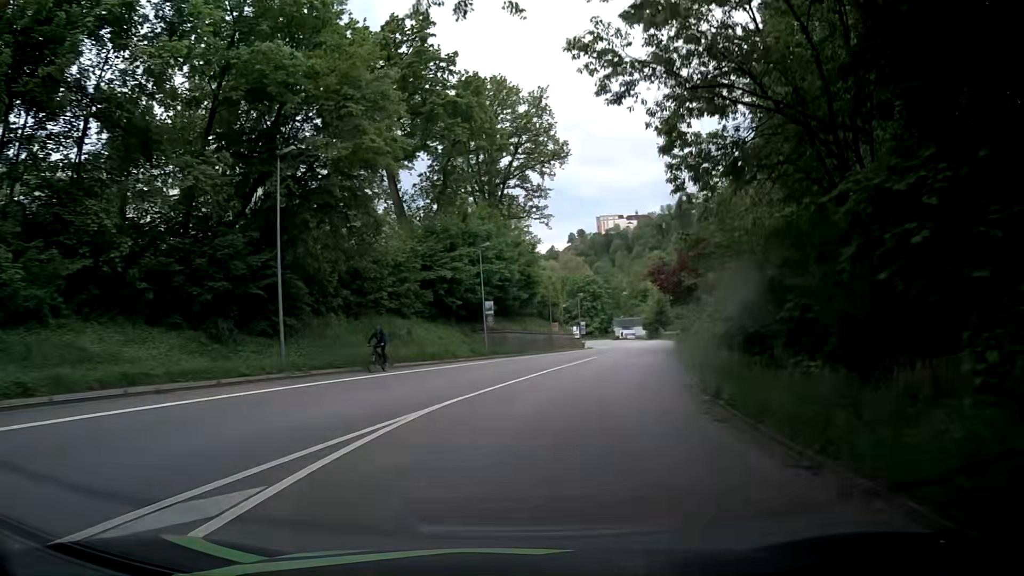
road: primary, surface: asphalt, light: Day
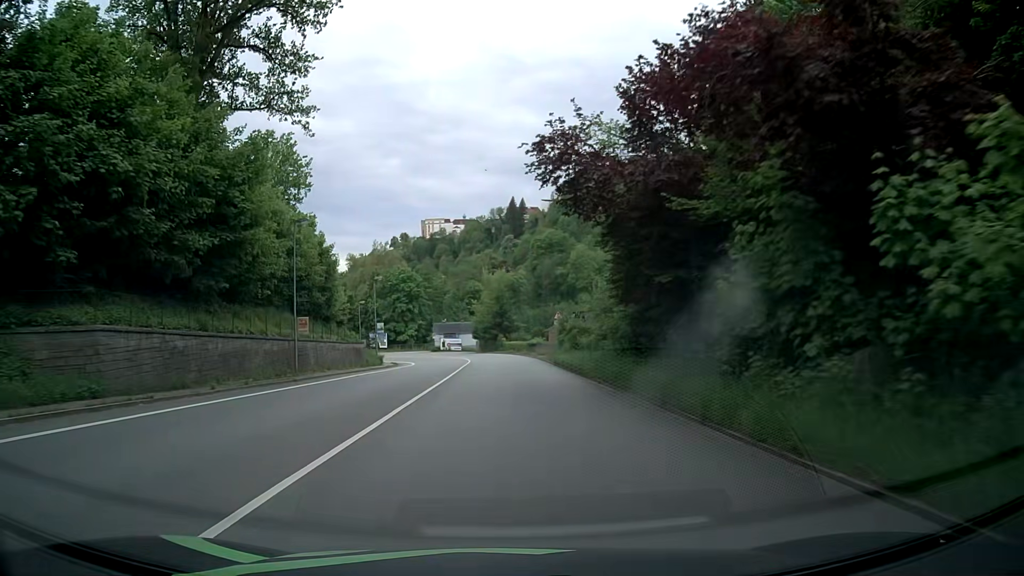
(+6.0, +38.3) m; +15°
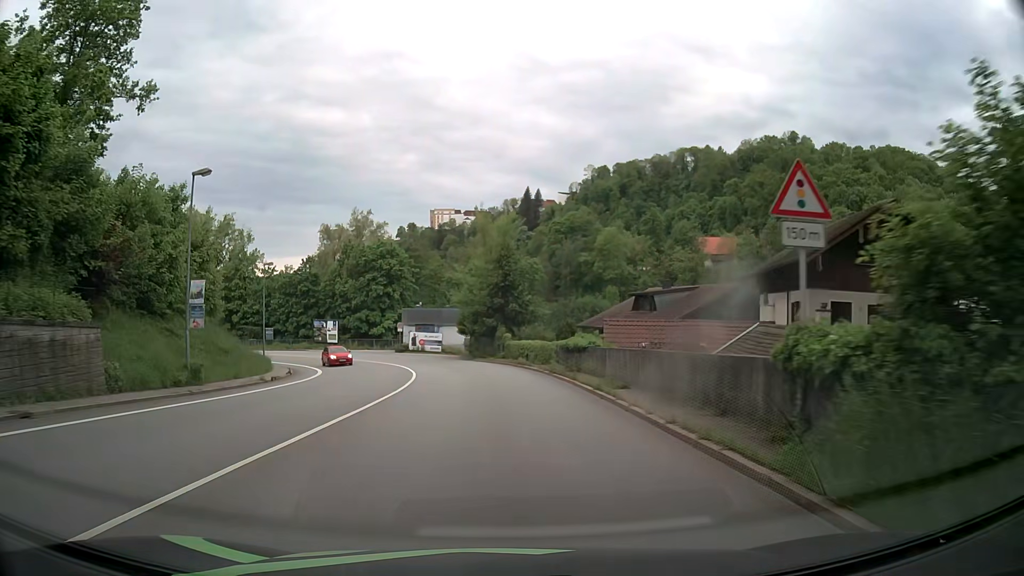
(+0.3, +39.0) m; 0°
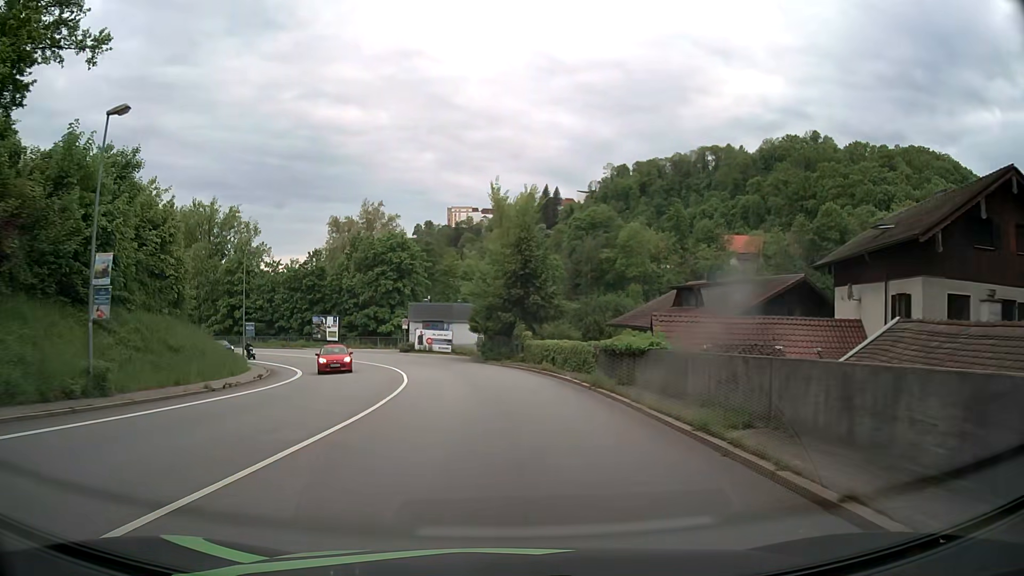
(-0.1, +7.8) m; -2°
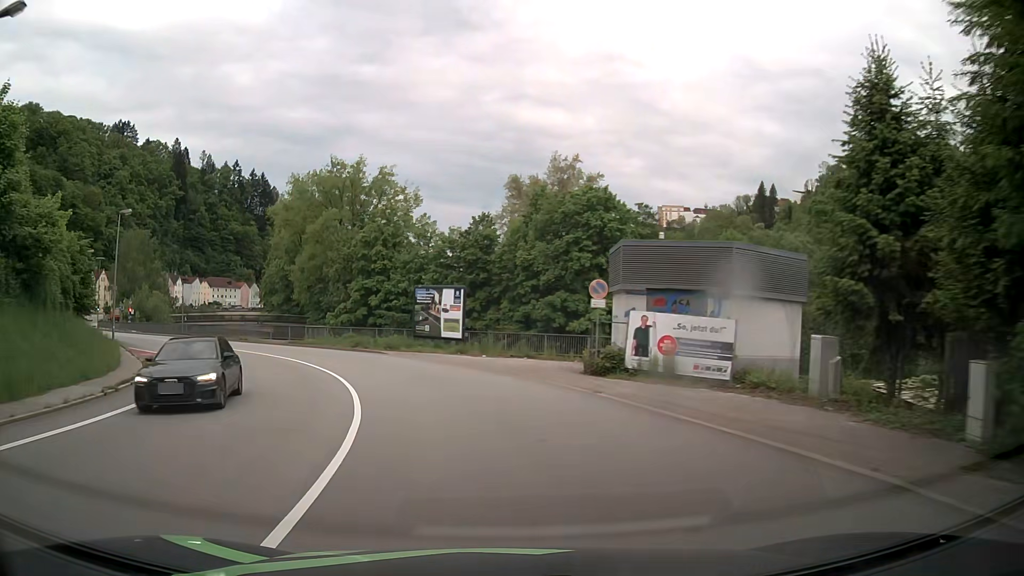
(-4.7, +38.4) m; -17°
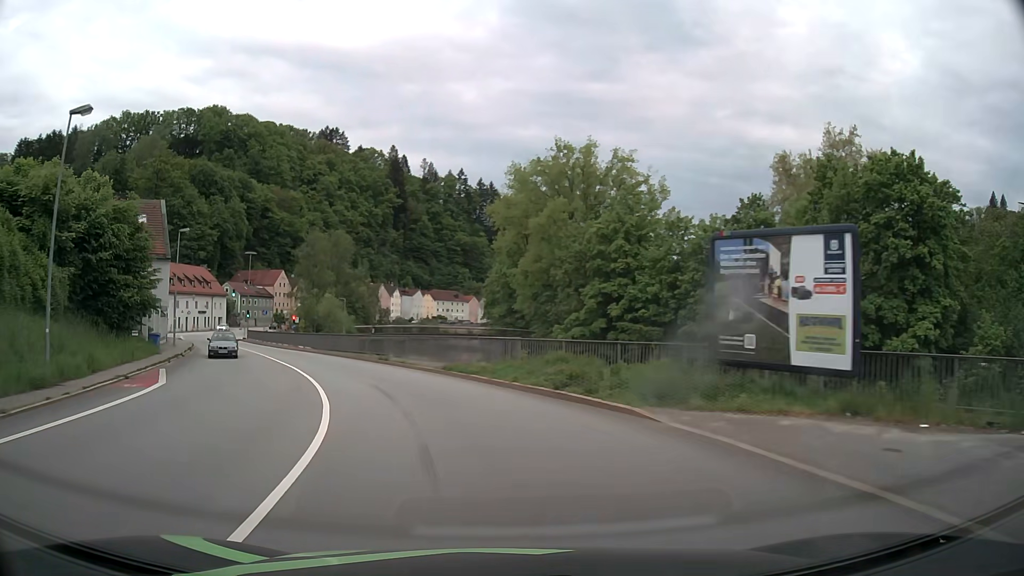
(-3.7, +22.7) m; -20°
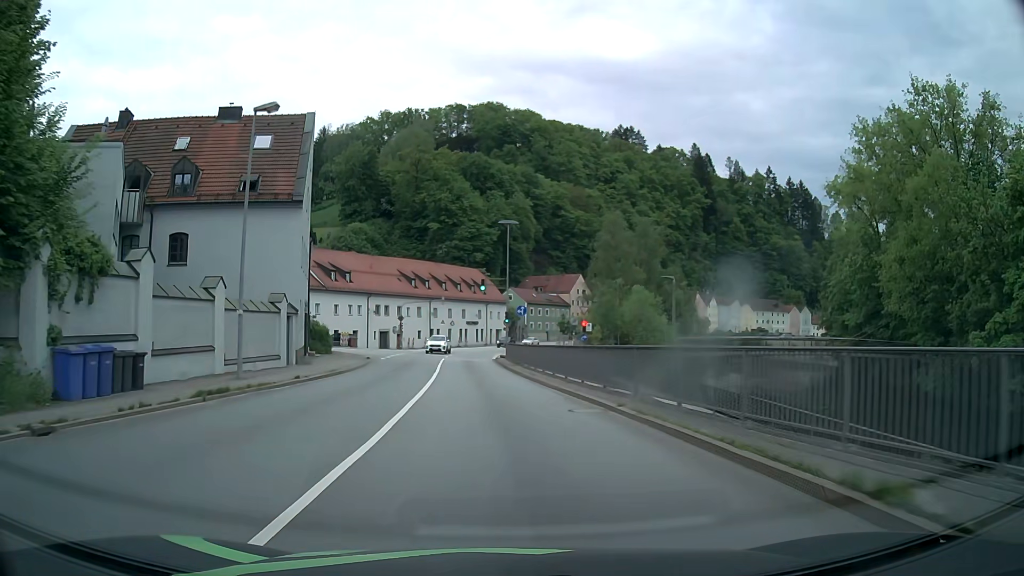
(-7.7, +29.4) m; -27°
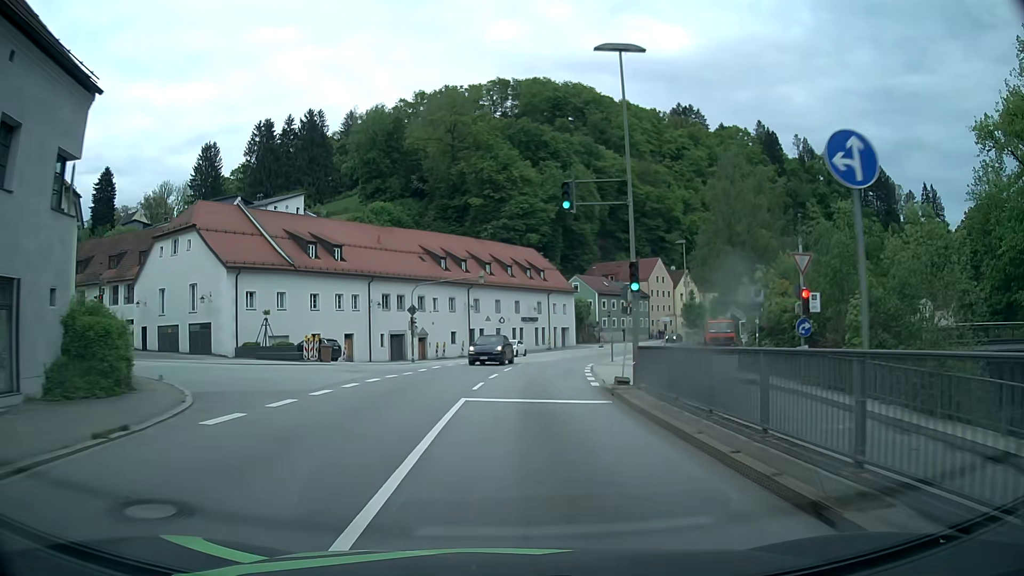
(-2.1, +31.1) m; -5°
(0, +10) (0, +20) (+1, +30) (+2, +40) (+4, +50) (+7, +59) (+10, +69) (+14, +78) (+18, +87) (+23, +96) m
